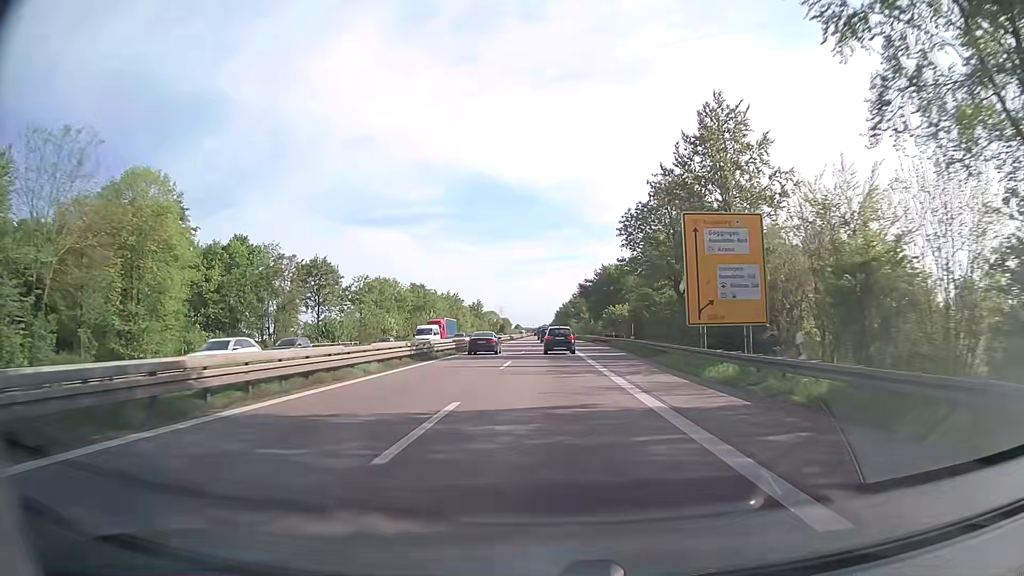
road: trunk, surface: asphalt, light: Day
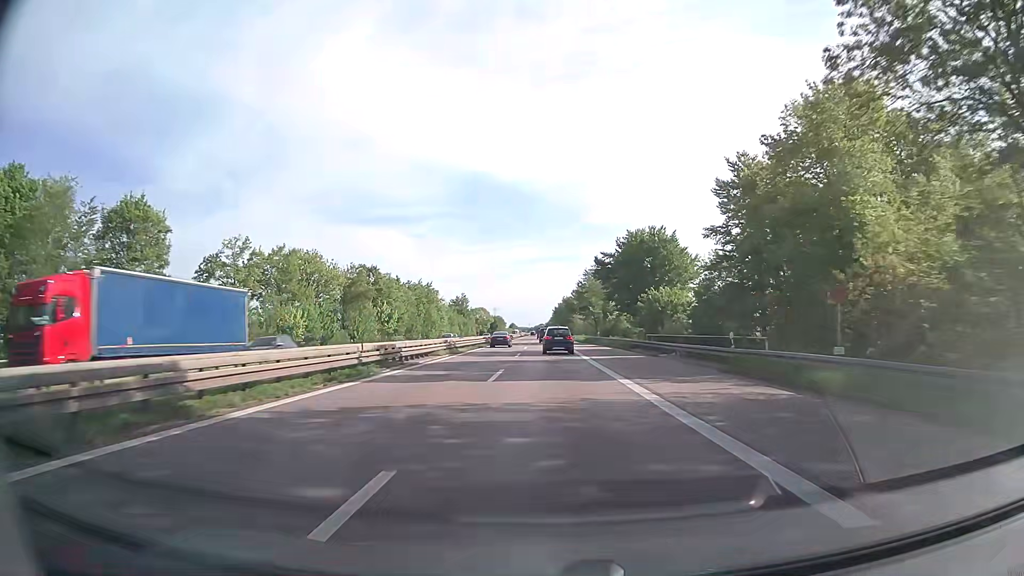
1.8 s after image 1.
(0.0, +42.6) m; 0°
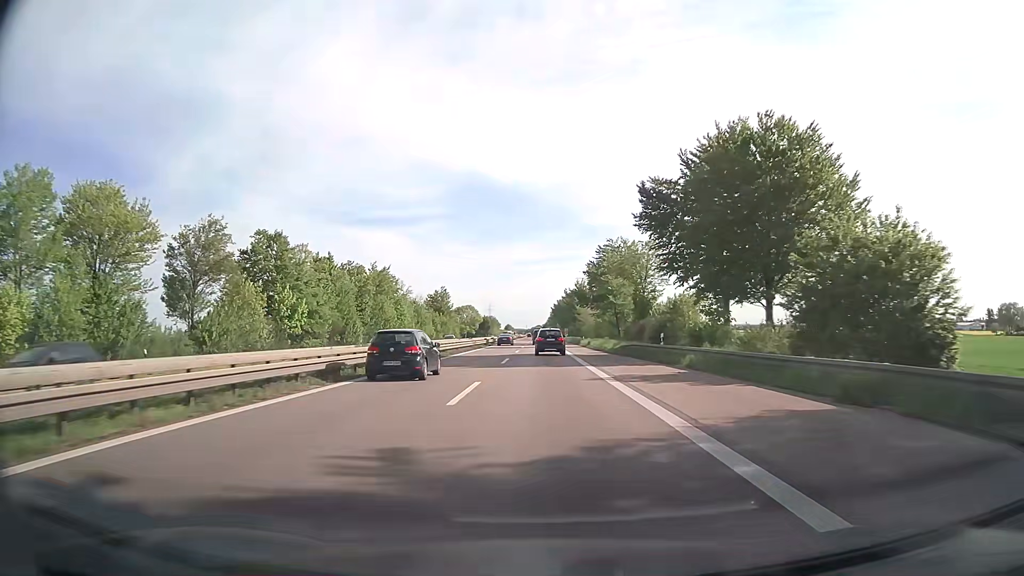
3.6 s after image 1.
(+0.3, +42.2) m; +1°
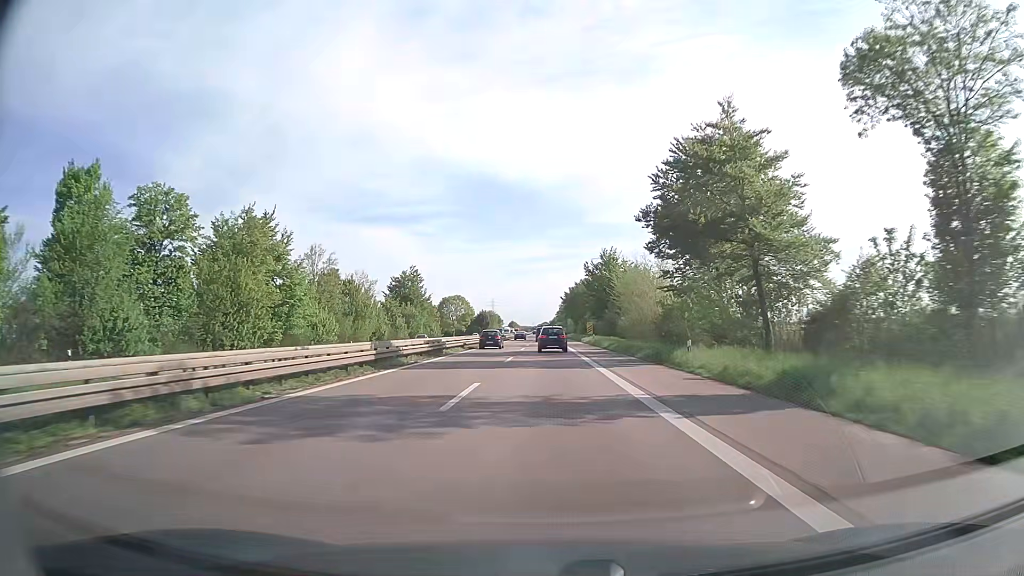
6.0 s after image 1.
(-0.3, +55.4) m; -1°
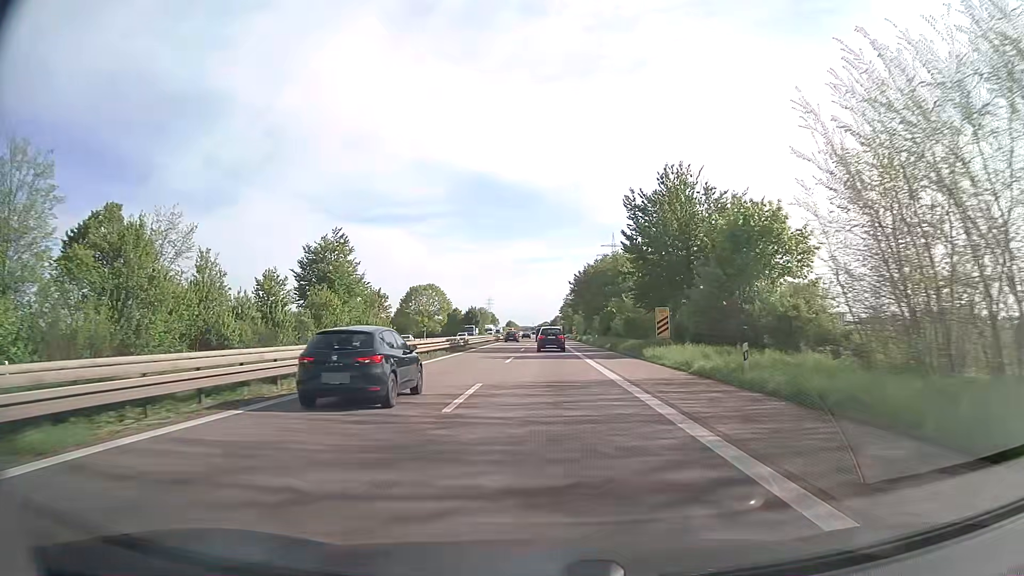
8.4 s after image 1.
(0.0, +54.4) m; 0°
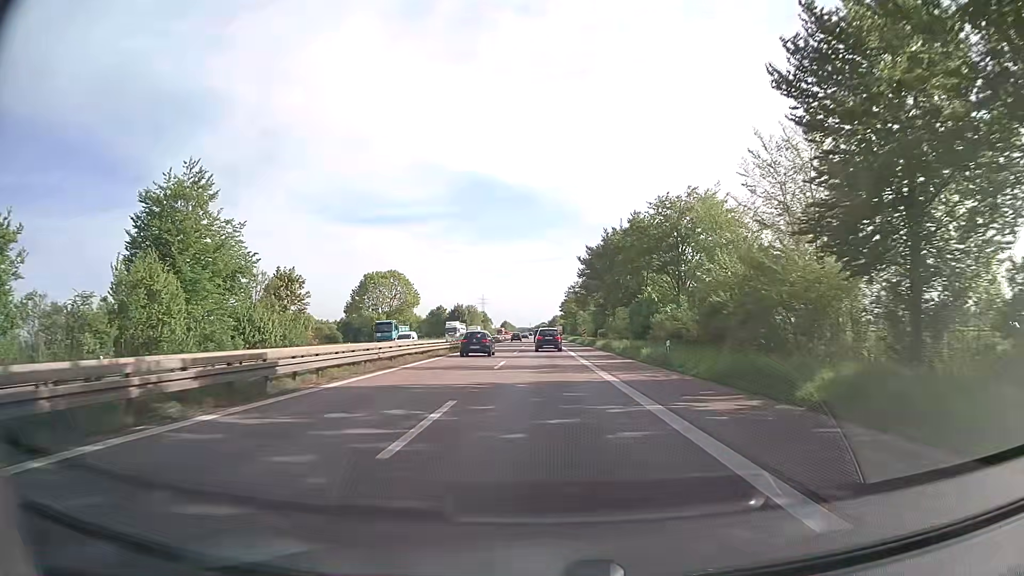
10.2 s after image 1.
(+0.2, +40.5) m; 0°
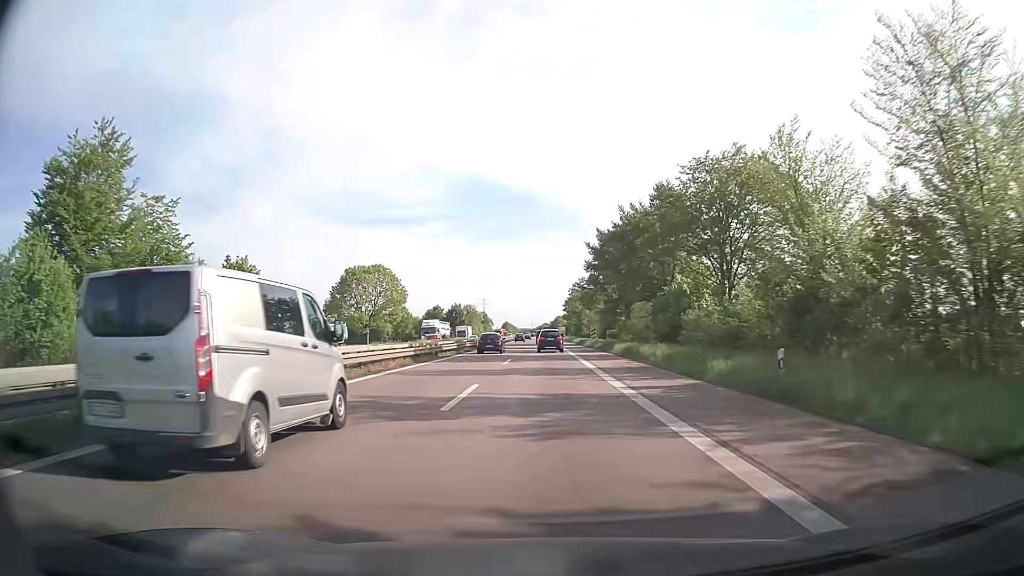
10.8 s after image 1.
(0.0, +13.4) m; 0°
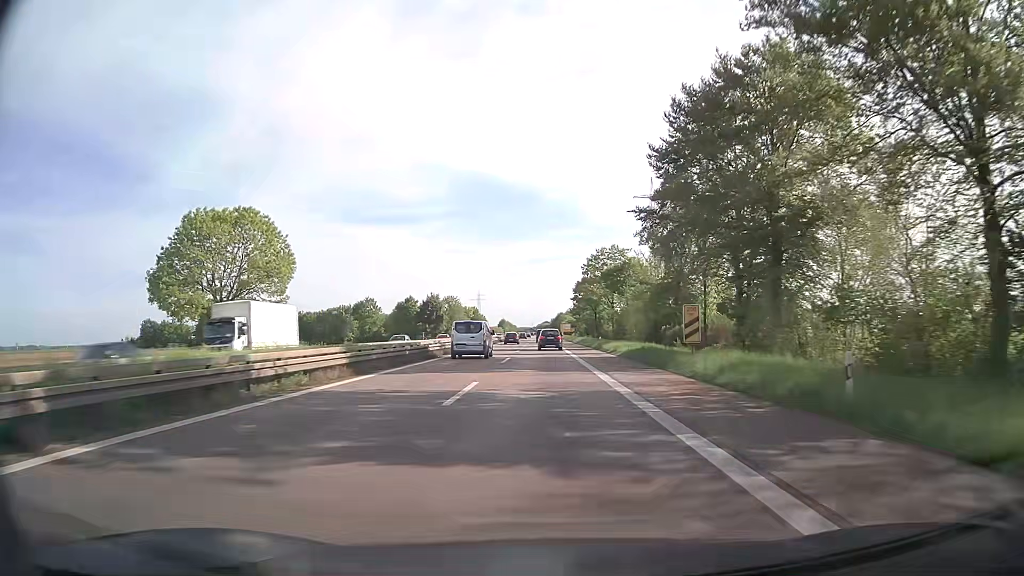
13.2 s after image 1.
(-0.1, +53.6) m; 0°
(0, +10) (0, +20) (0, +30) (0, +40) (0, +50) (0, +60) (0, +70) (0, +80) (0, +90) (0, +100) m
